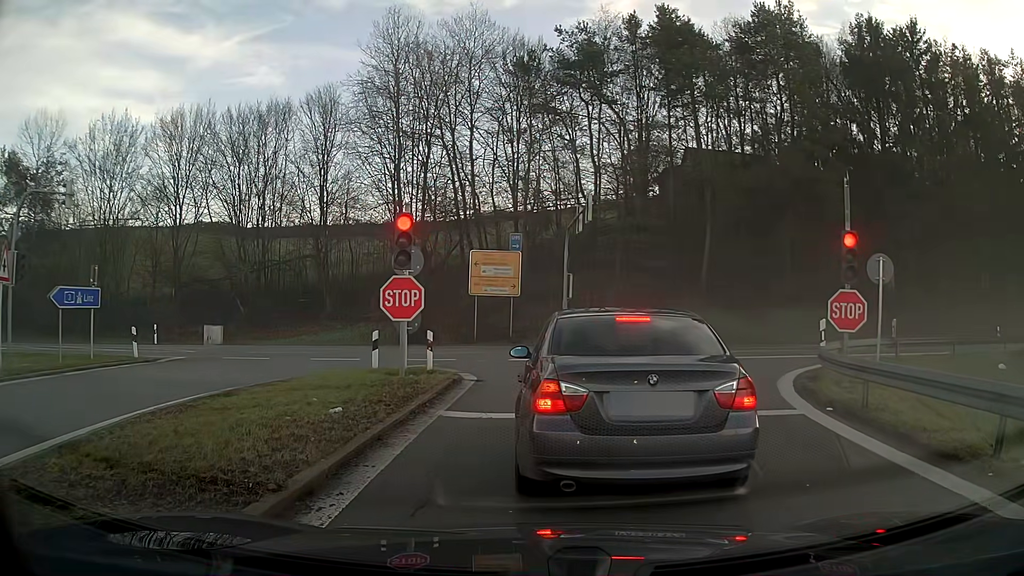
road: motorway_link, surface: asphalt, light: Day
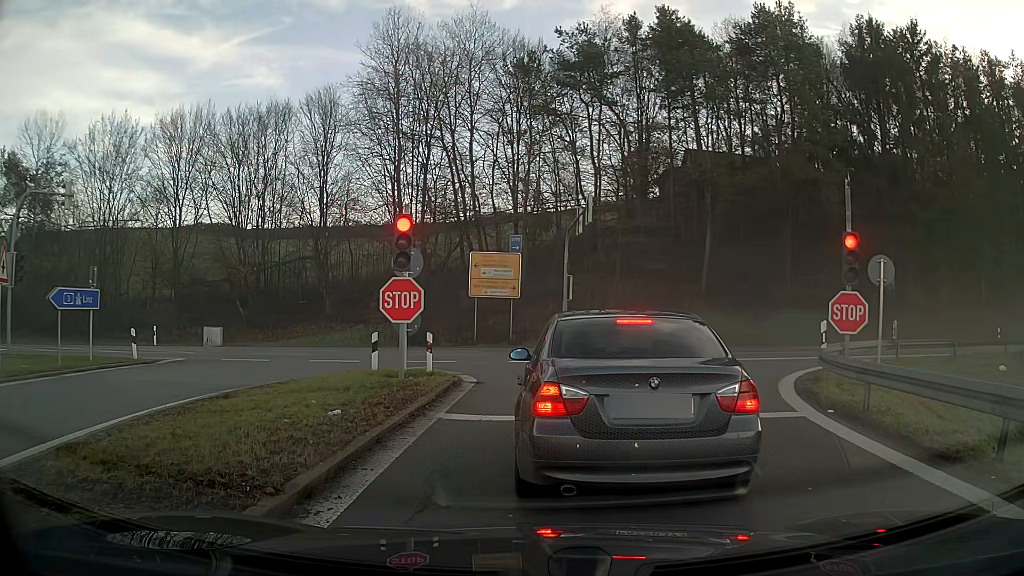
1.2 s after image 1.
(0.0, +0.1) m; 0°
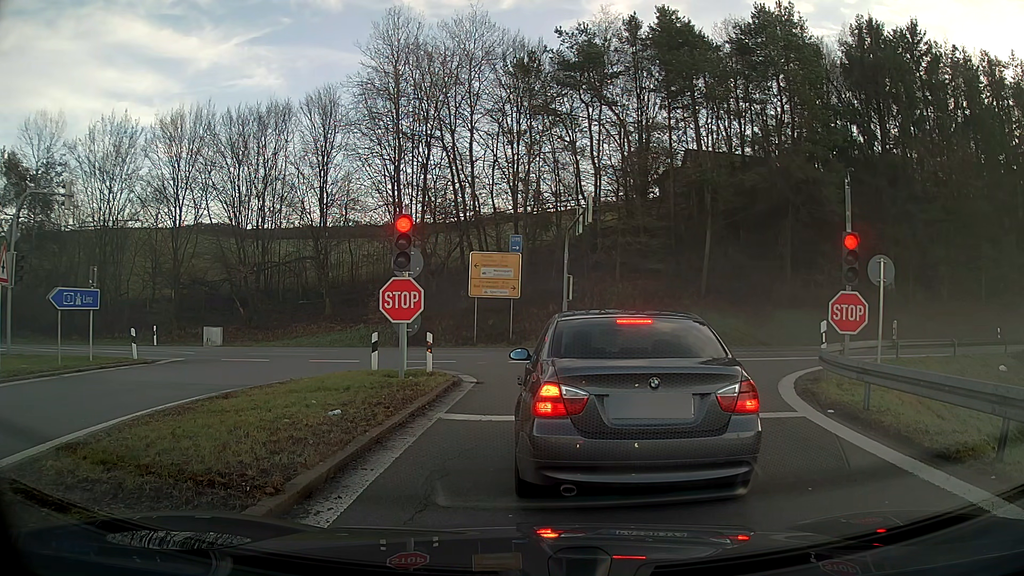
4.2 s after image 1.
(0.0, 0.0) m; 0°
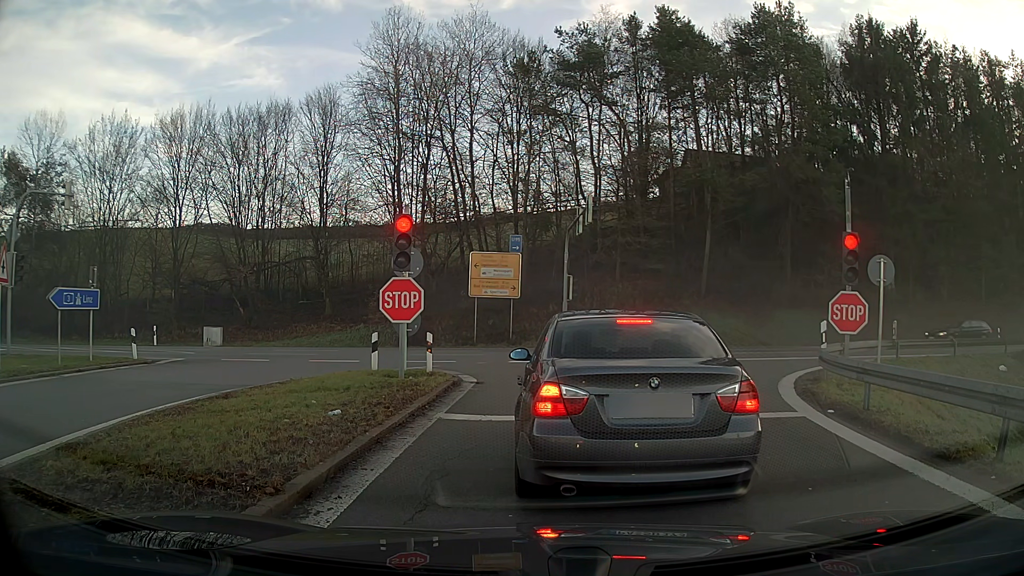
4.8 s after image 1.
(0.0, 0.0) m; 0°
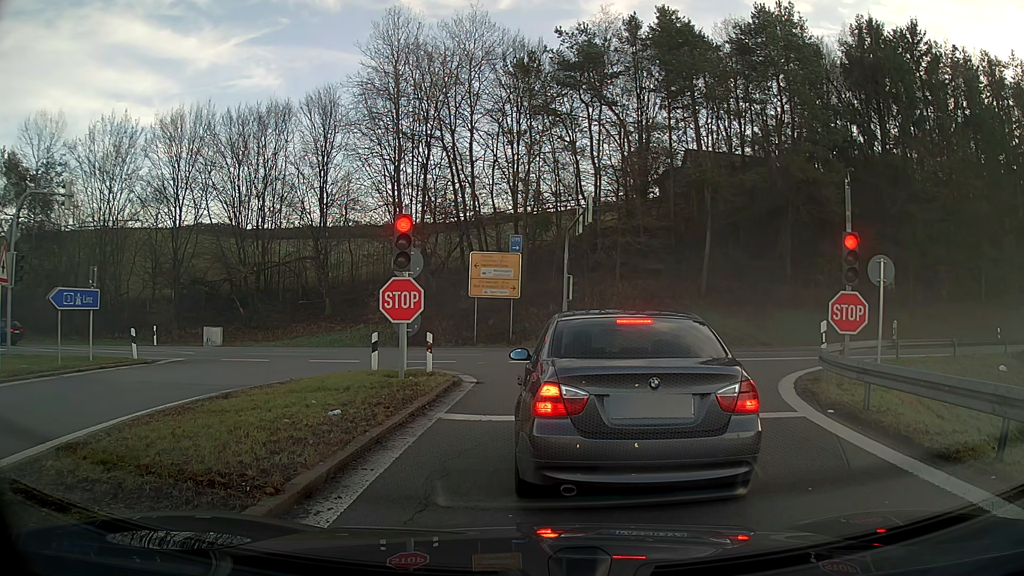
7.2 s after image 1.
(0.0, 0.0) m; 0°
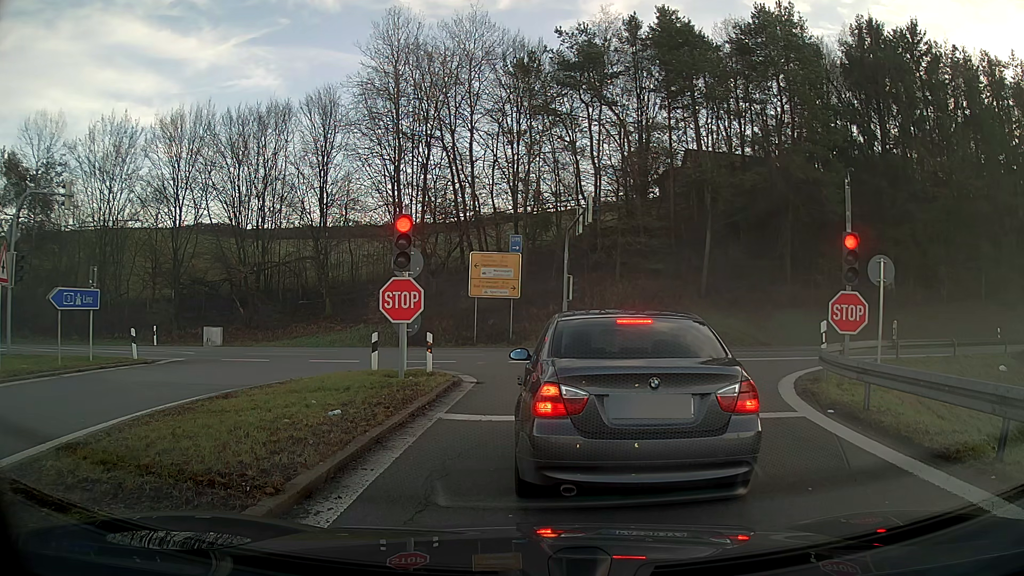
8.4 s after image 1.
(0.0, 0.0) m; 0°
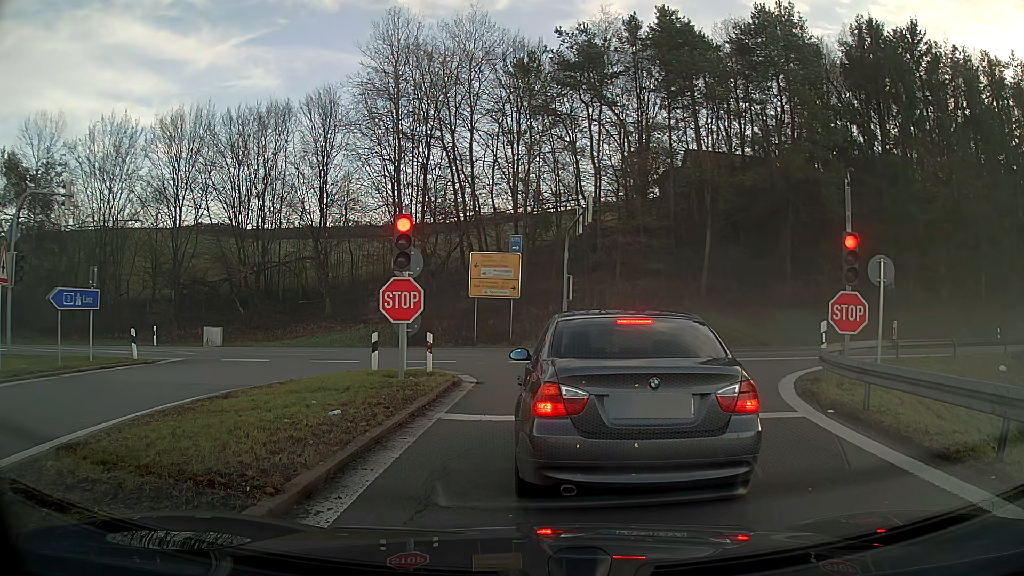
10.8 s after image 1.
(0.0, 0.0) m; 0°
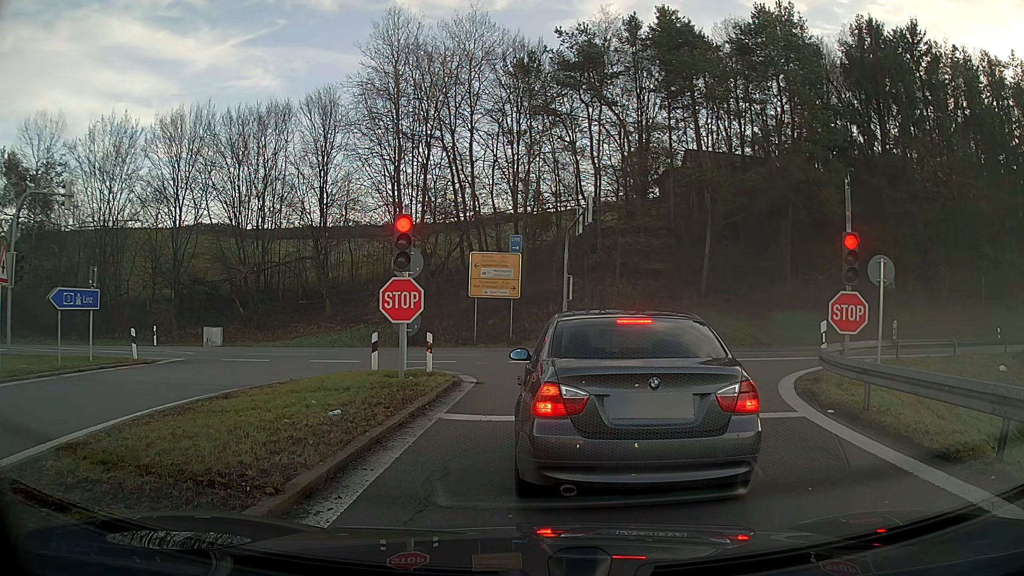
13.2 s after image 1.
(0.0, 0.0) m; 0°
